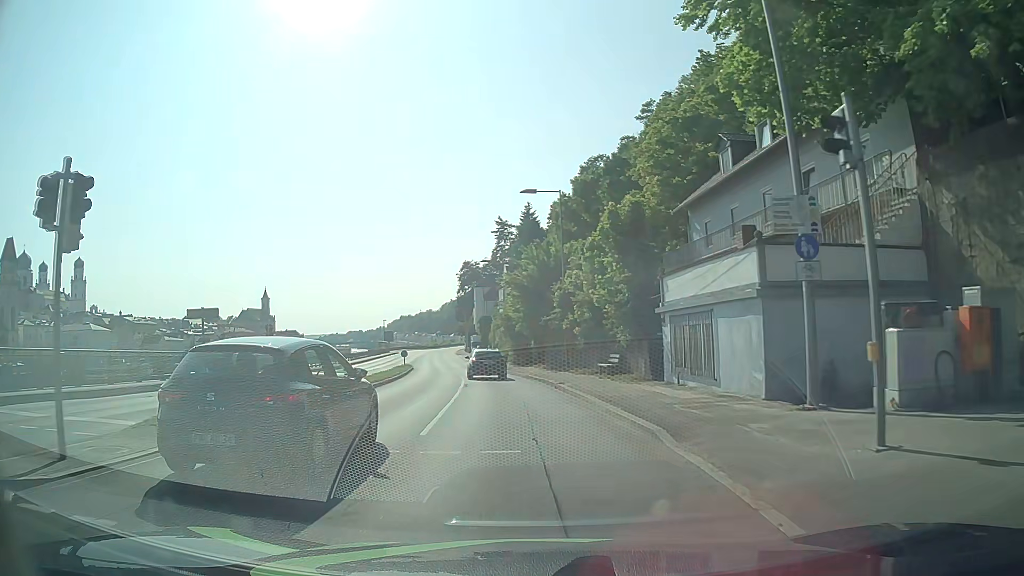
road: primary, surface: asphalt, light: Day
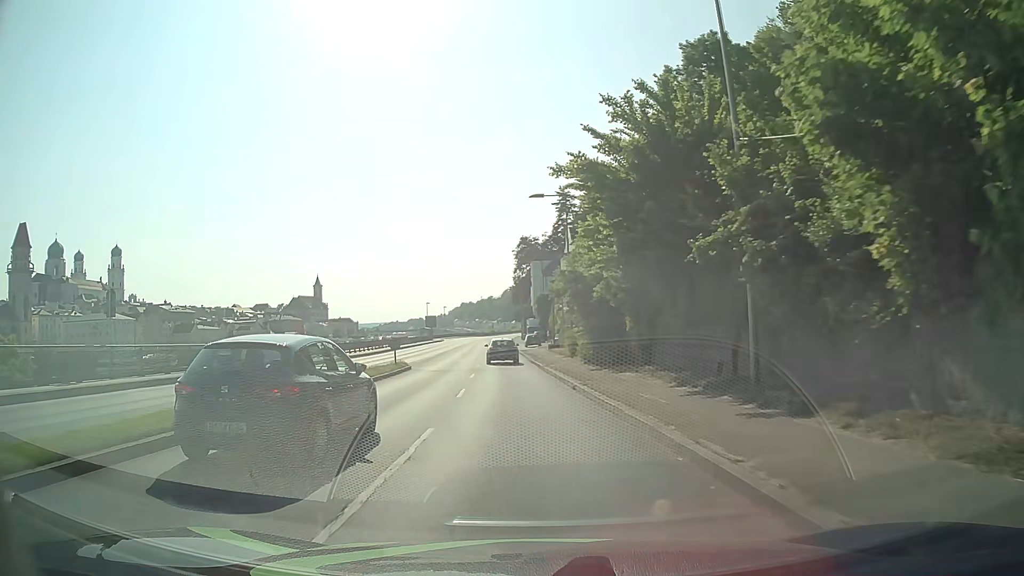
(-1.3, +25.3) m; -5°
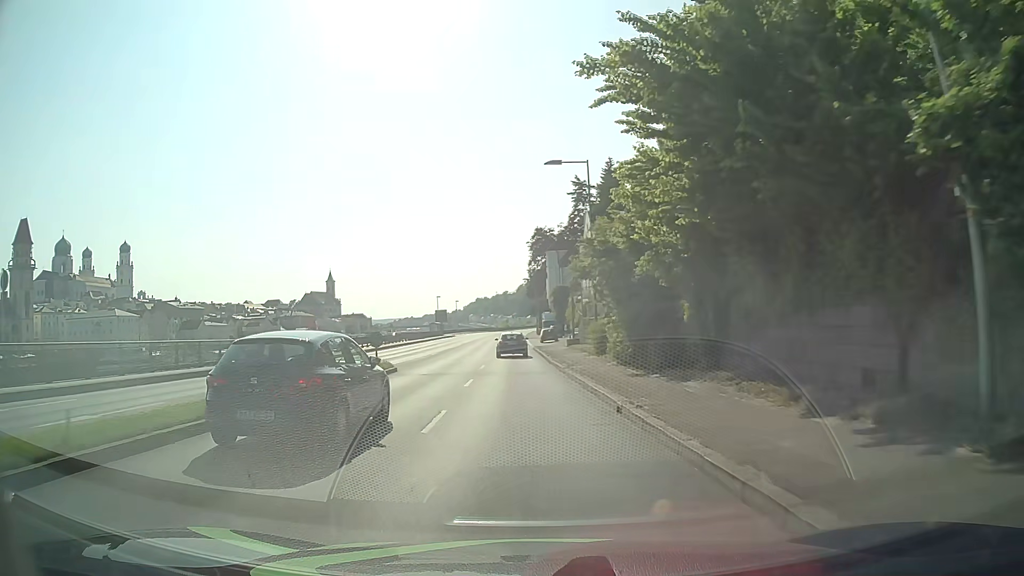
(-0.1, +7.1) m; -2°
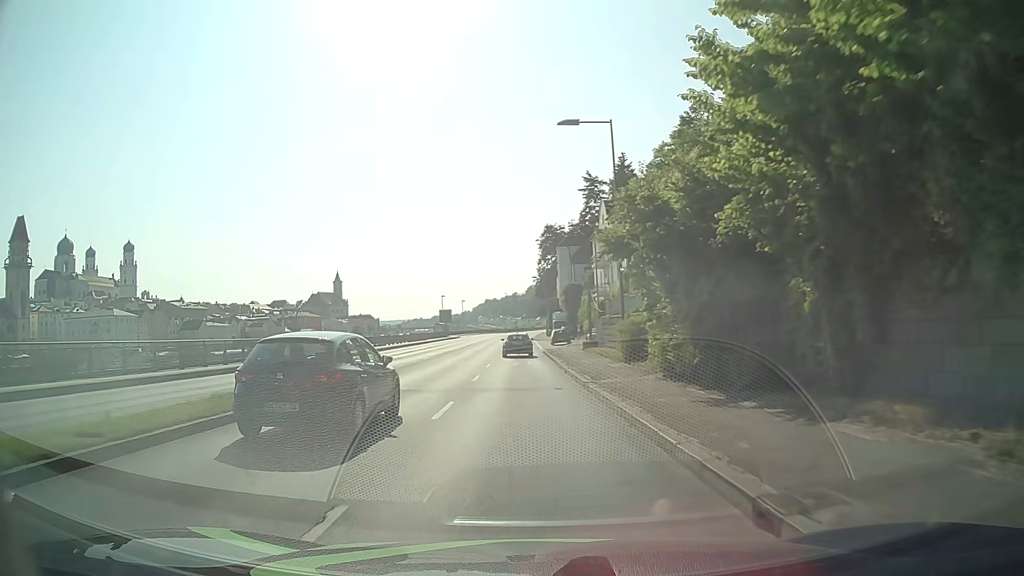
(+0.1, +7.2) m; 0°
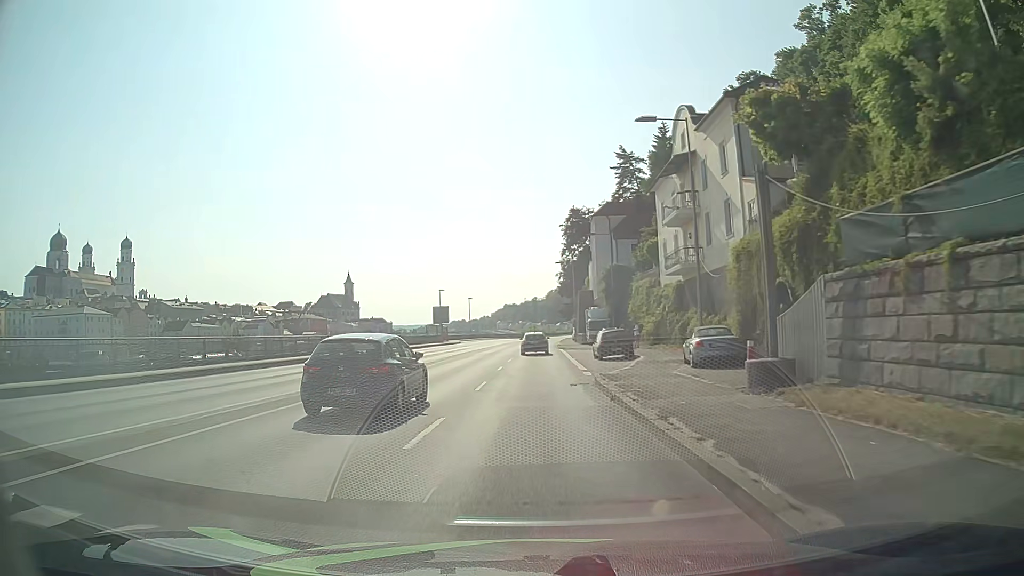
(-0.5, +30.3) m; -2°
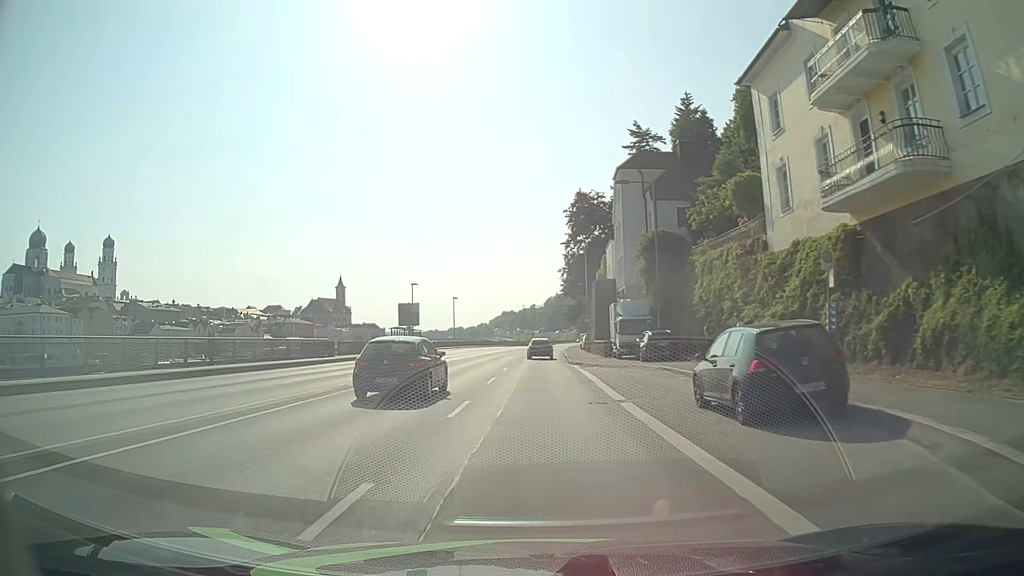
(+0.1, +23.3) m; 0°
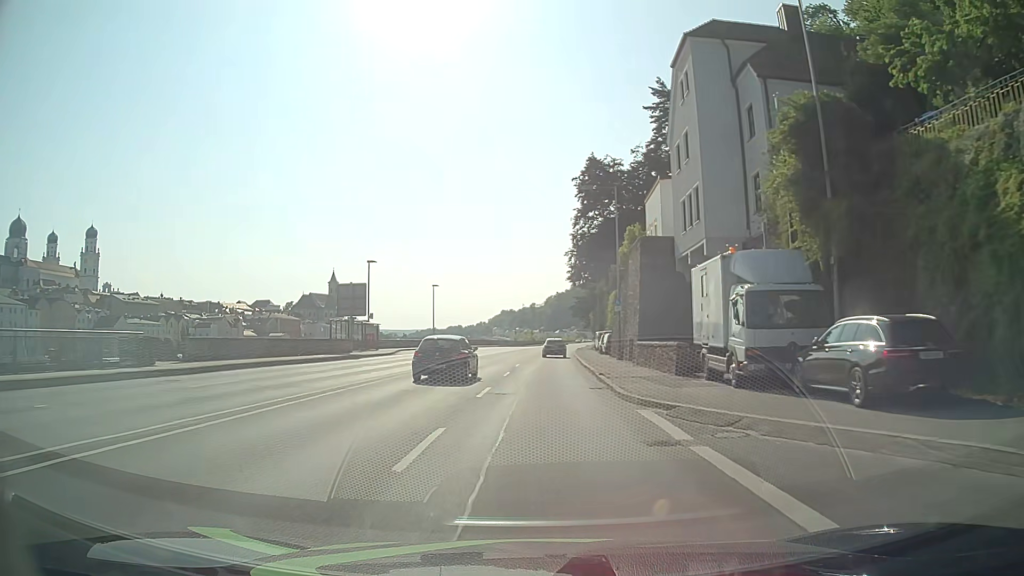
(+0.1, +23.1) m; 0°
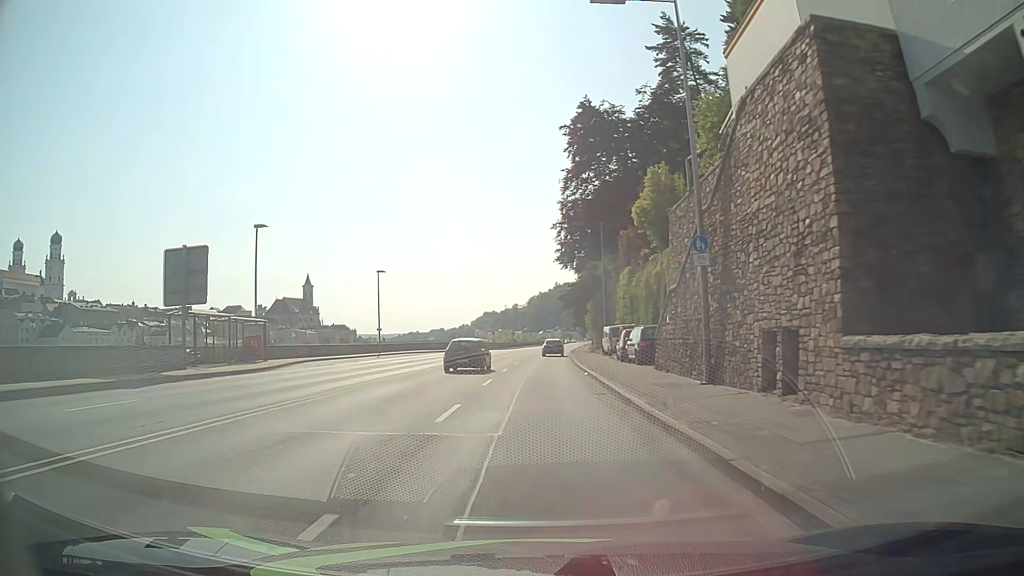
(+0.2, +23.0) m; +1°
(0, +10) (0, +20) (0, +30) (+1, +40) (+1, +50) (+1, +60) (+2, +70) (+3, +80) (+4, +90) (+4, +100) m
